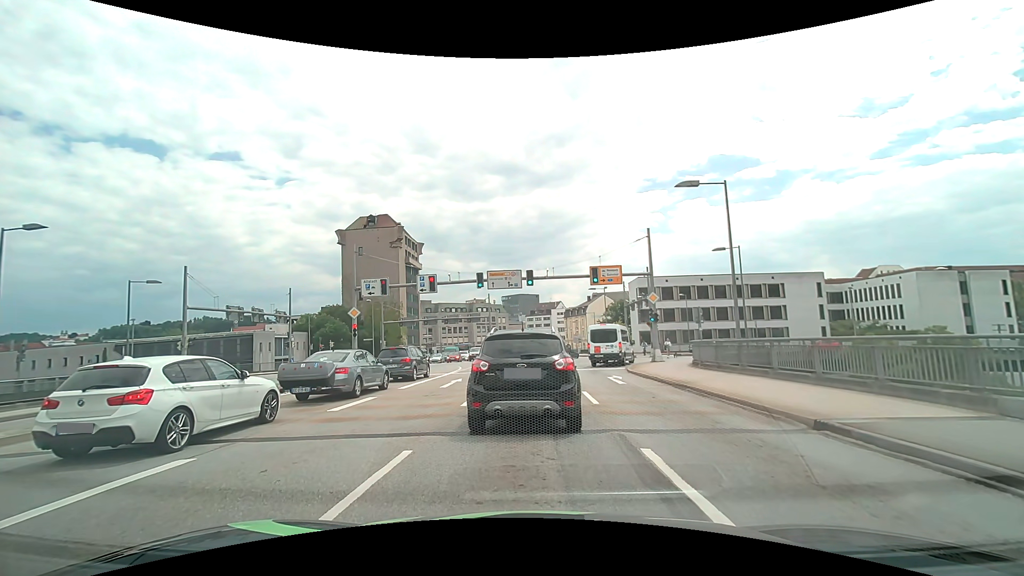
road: primary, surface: asphalt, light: Day
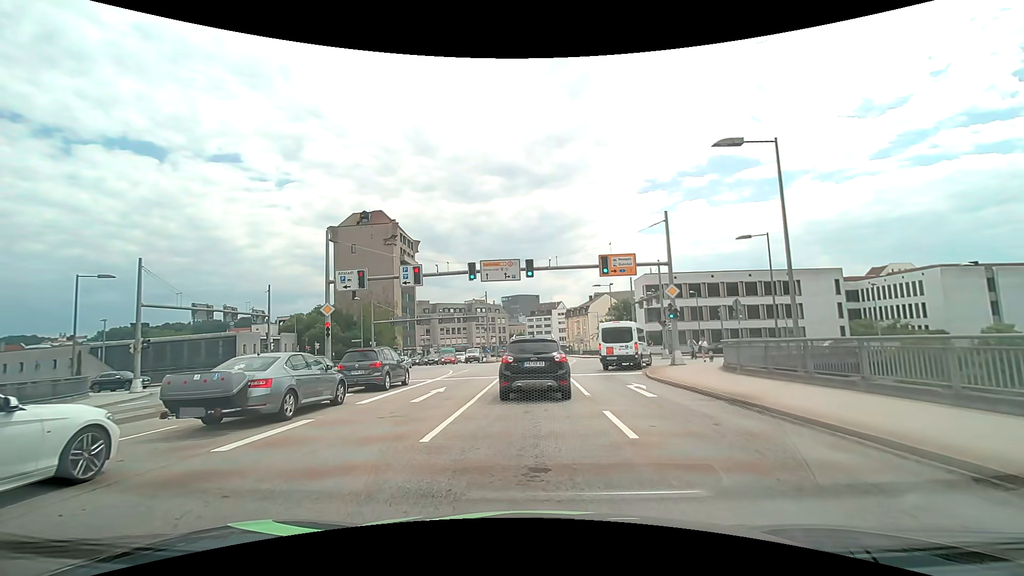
(0.0, +4.4) m; 0°
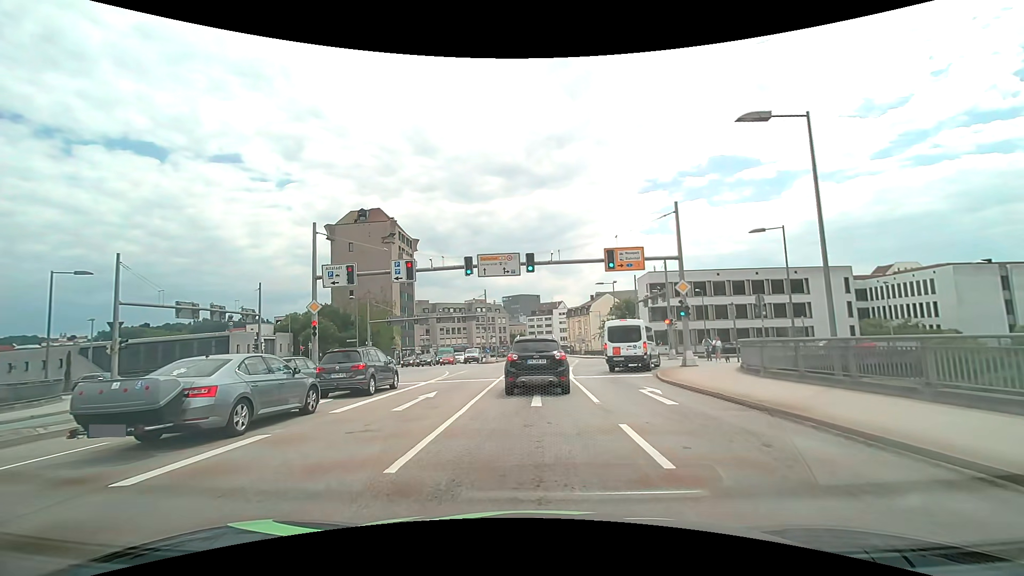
(0.0, +1.9) m; 0°
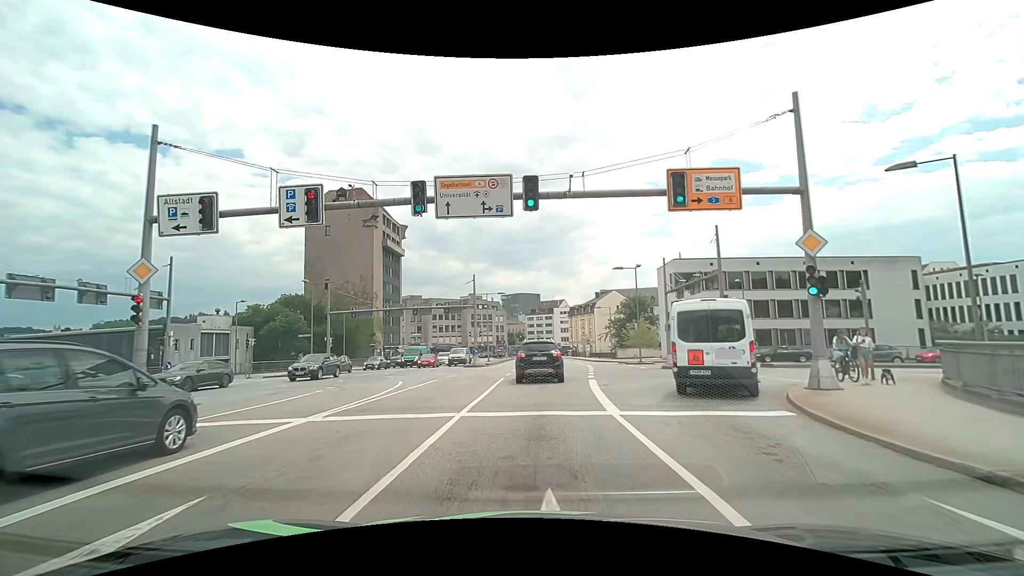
(-0.1, +12.0) m; 0°
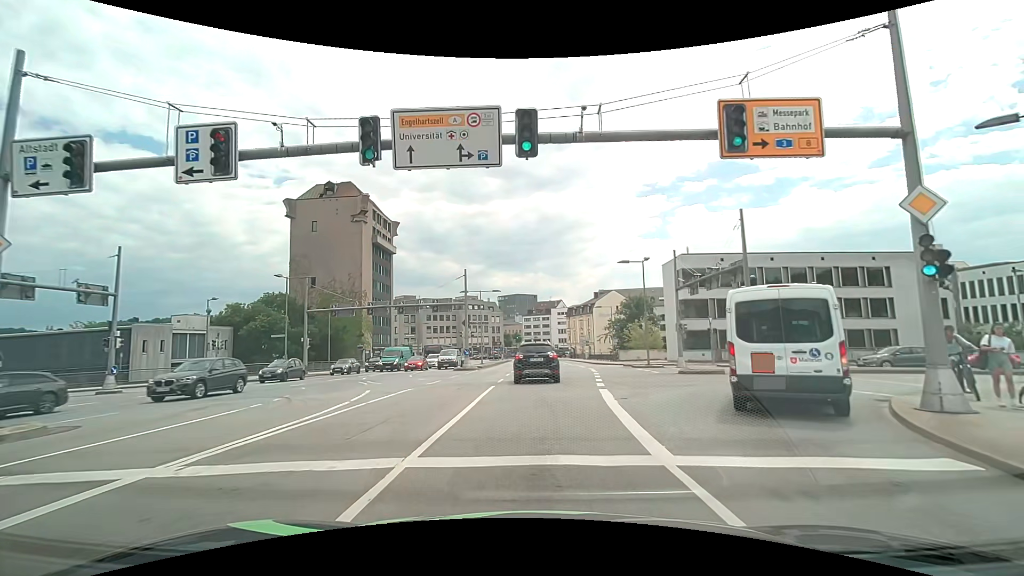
(0.0, +4.2) m; 0°
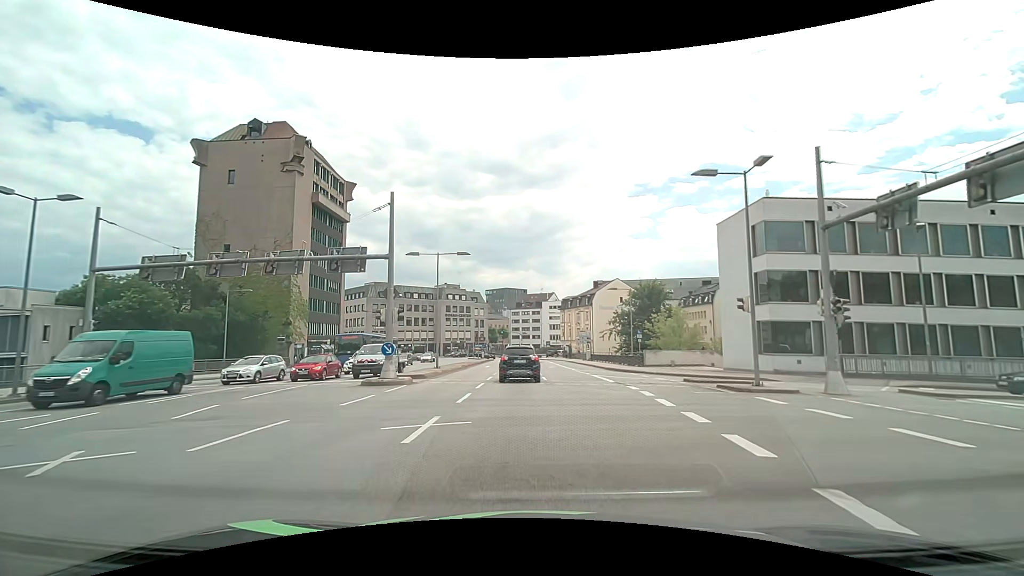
(+0.2, +20.6) m; +1°
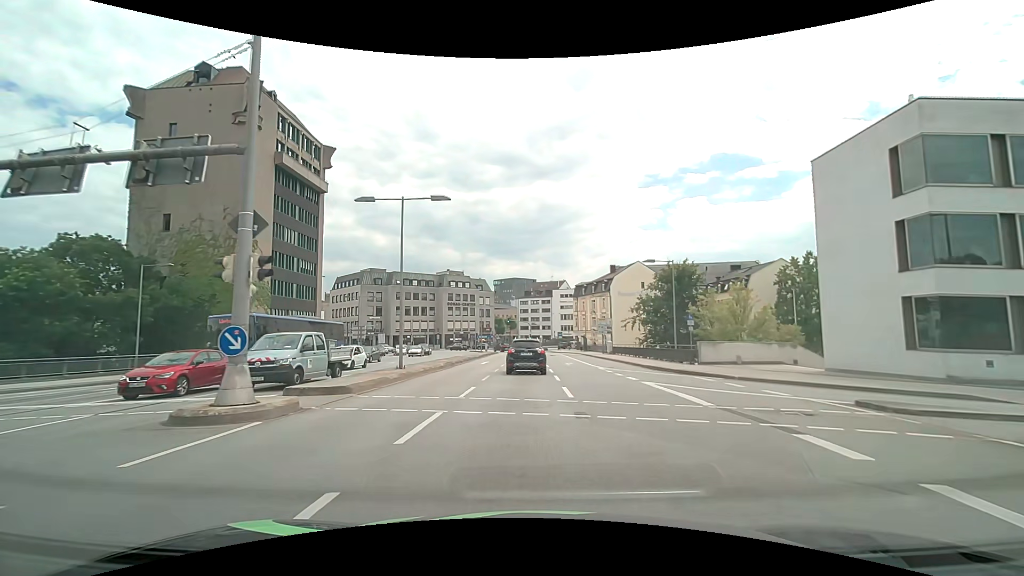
(+0.1, +11.9) m; -1°
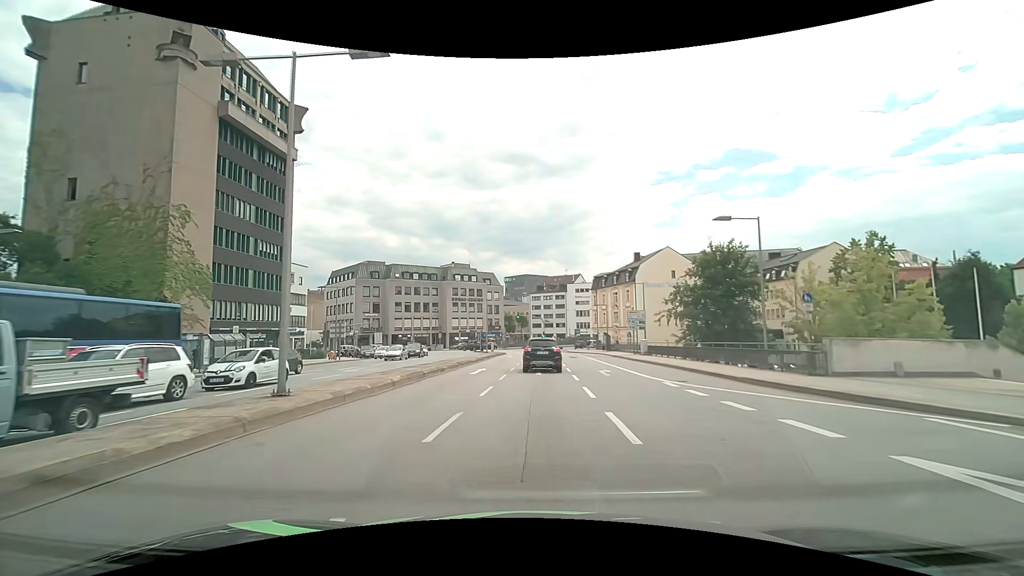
(-0.1, +12.2) m; -1°
(0, +10) (0, +20) (0, +30) (+1, +40) (+1, +50) (+1, +60) (0, +70) (-2, +80) (-9, +87) (-17, +93) m
